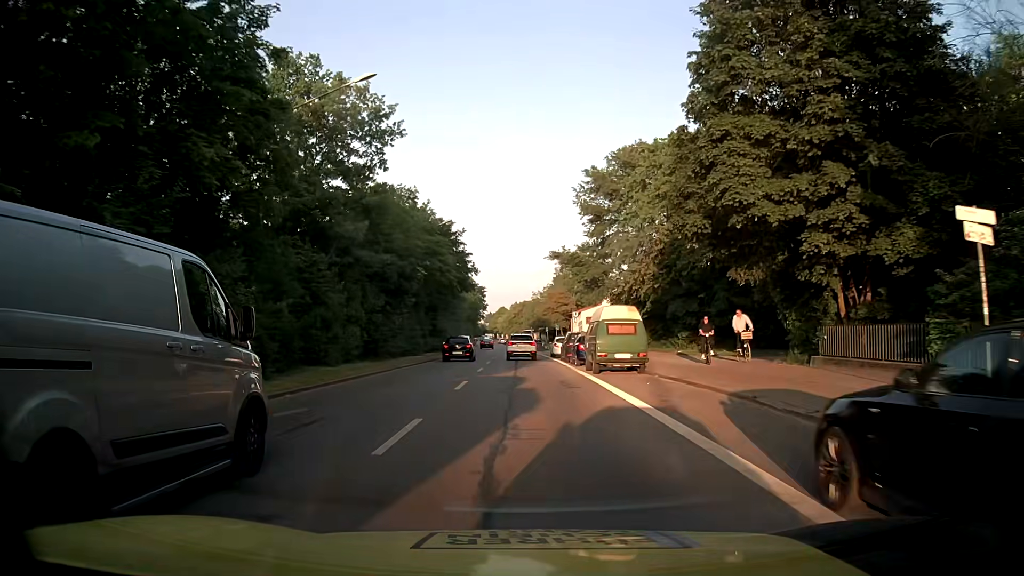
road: secondary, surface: asphalt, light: Day
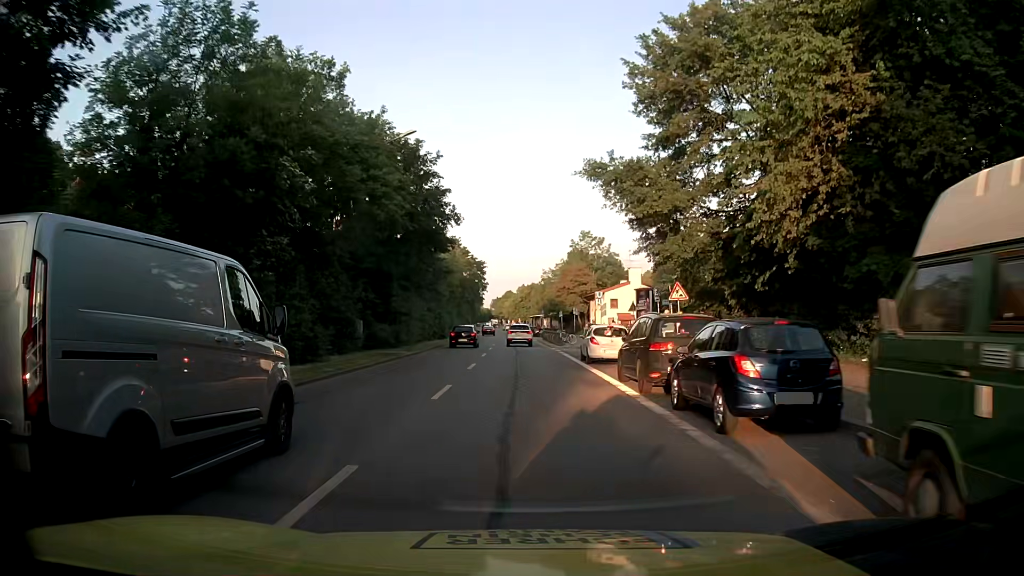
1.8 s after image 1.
(-0.1, +21.9) m; -1°
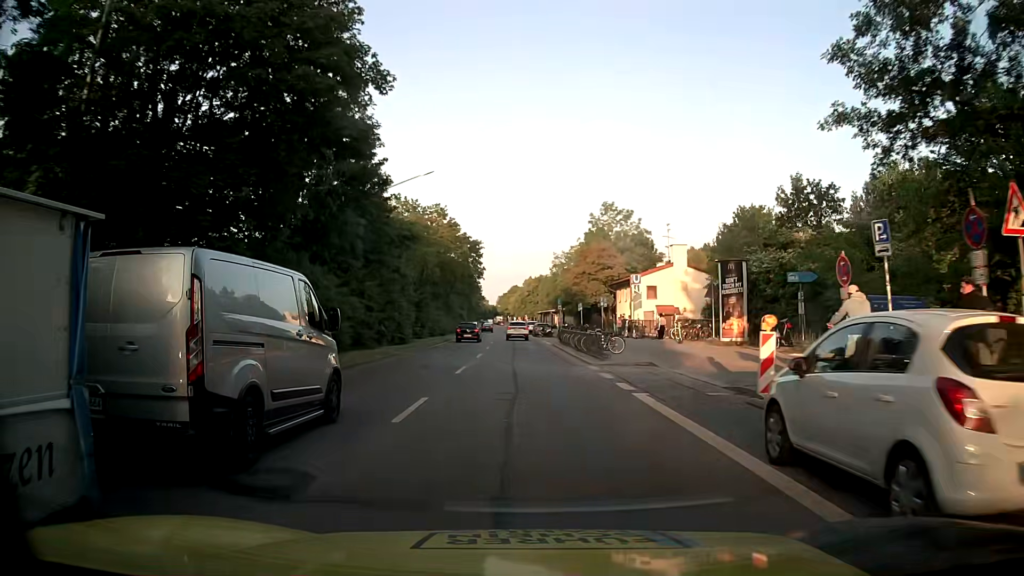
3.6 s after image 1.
(-0.1, +21.3) m; -1°
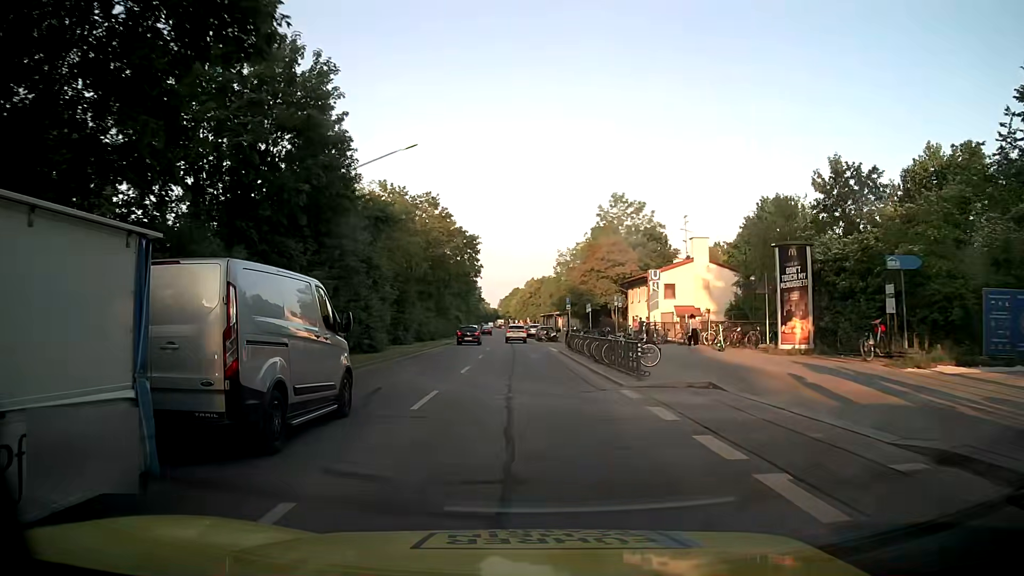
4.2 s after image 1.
(+0.1, +7.2) m; +1°
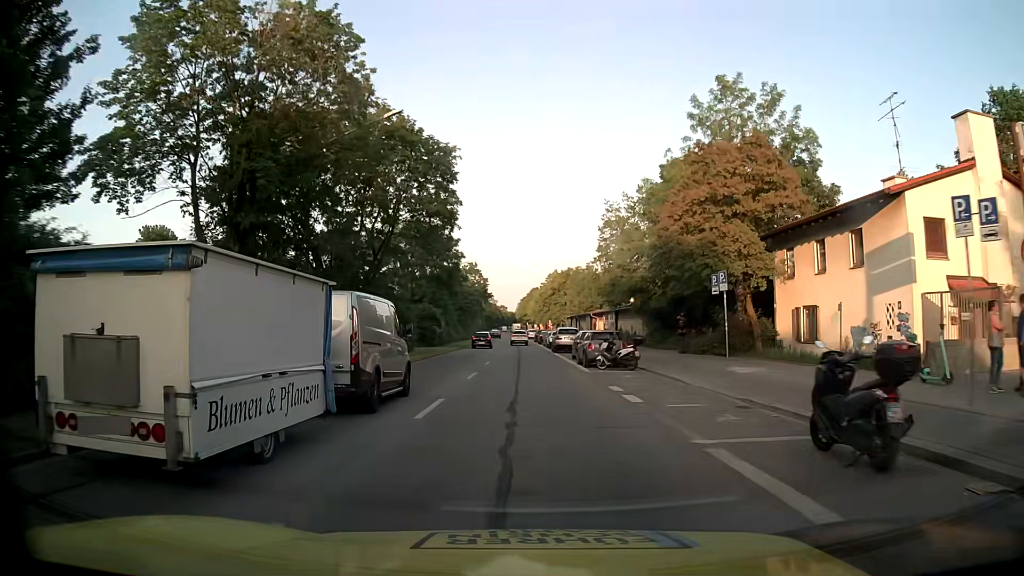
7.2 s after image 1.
(-0.4, +36.6) m; -2°
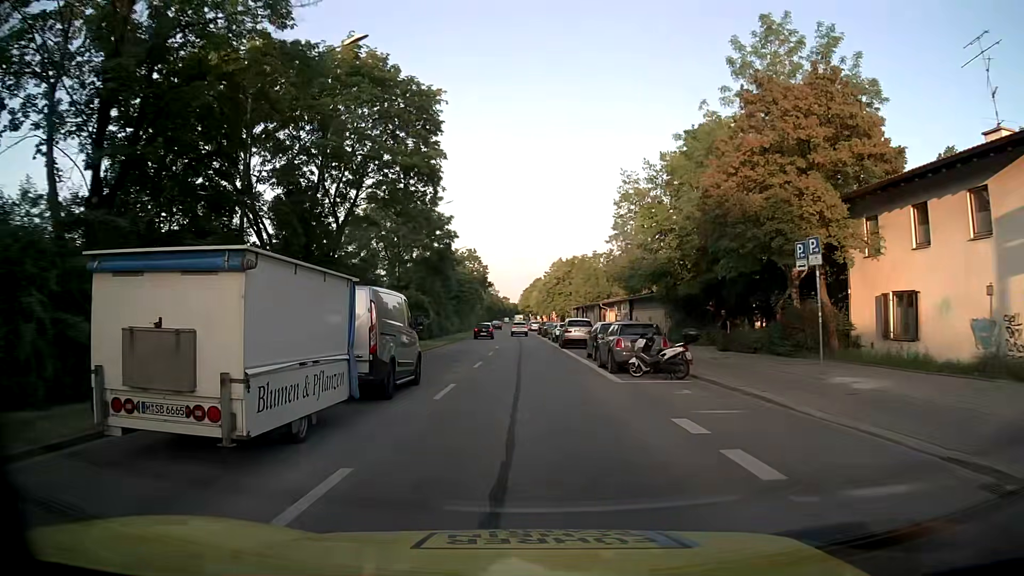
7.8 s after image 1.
(0.0, +7.4) m; 0°
